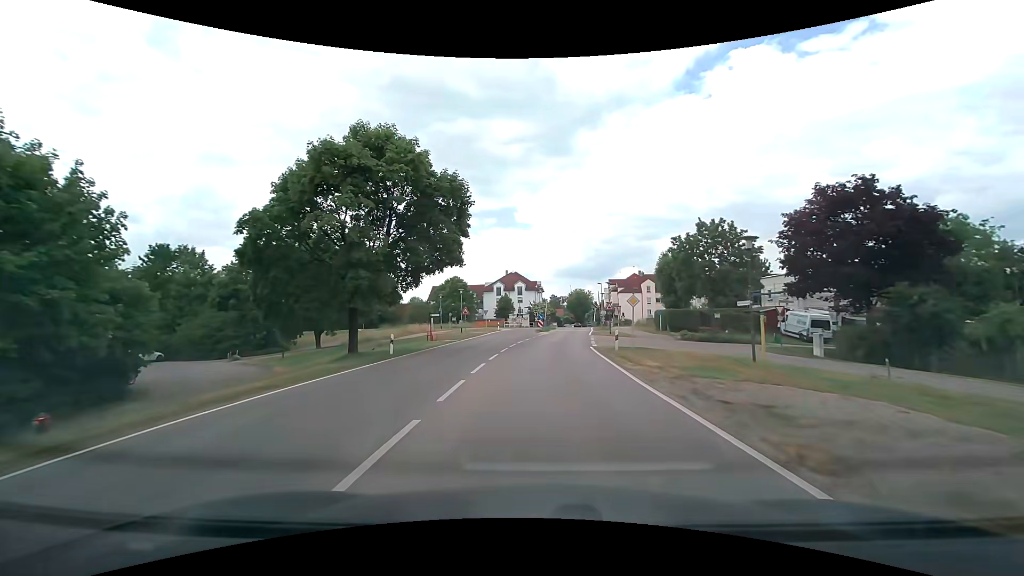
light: Day
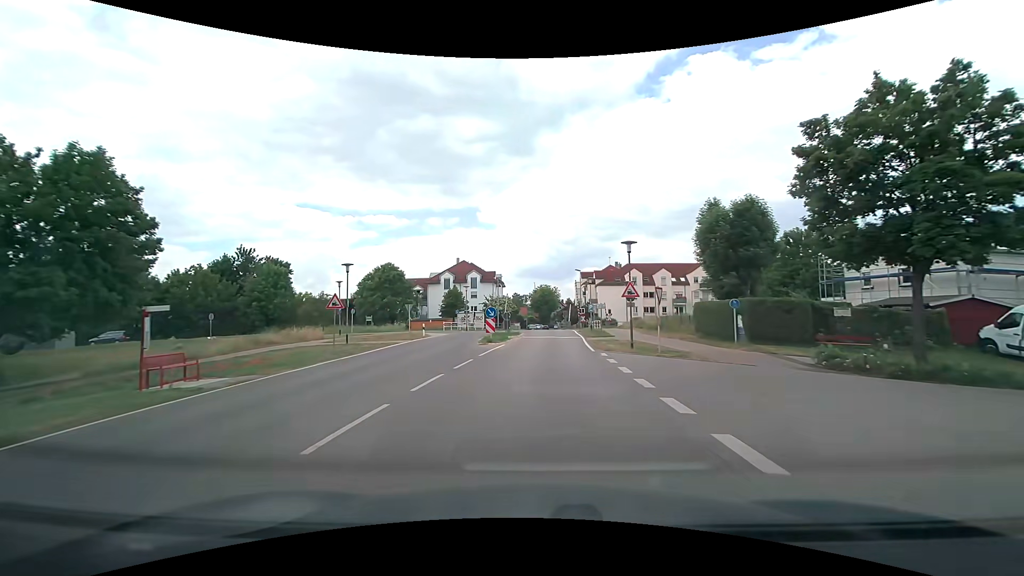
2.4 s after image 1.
(+0.8, +25.5) m; +4°
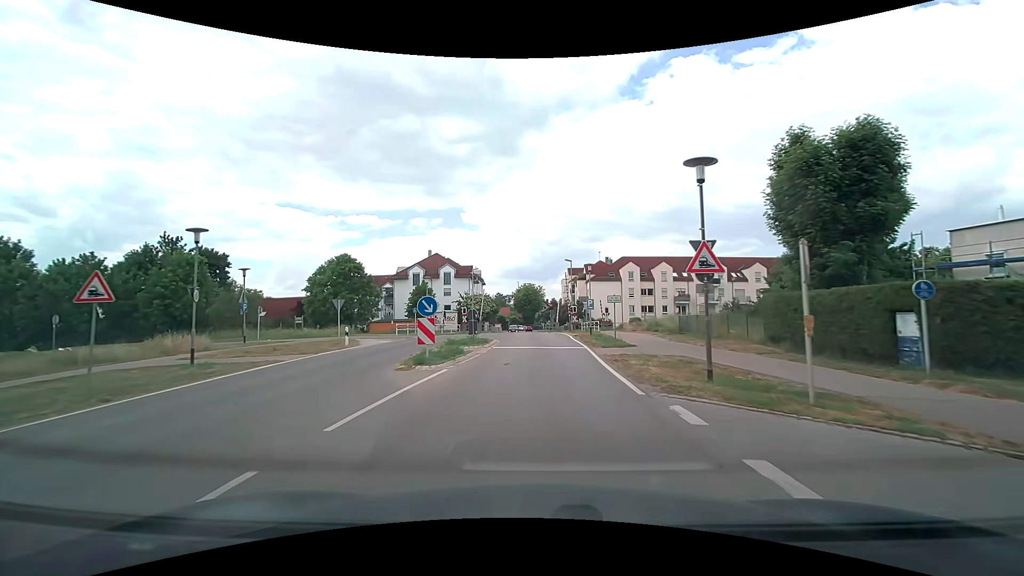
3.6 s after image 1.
(+0.2, +12.5) m; +2°
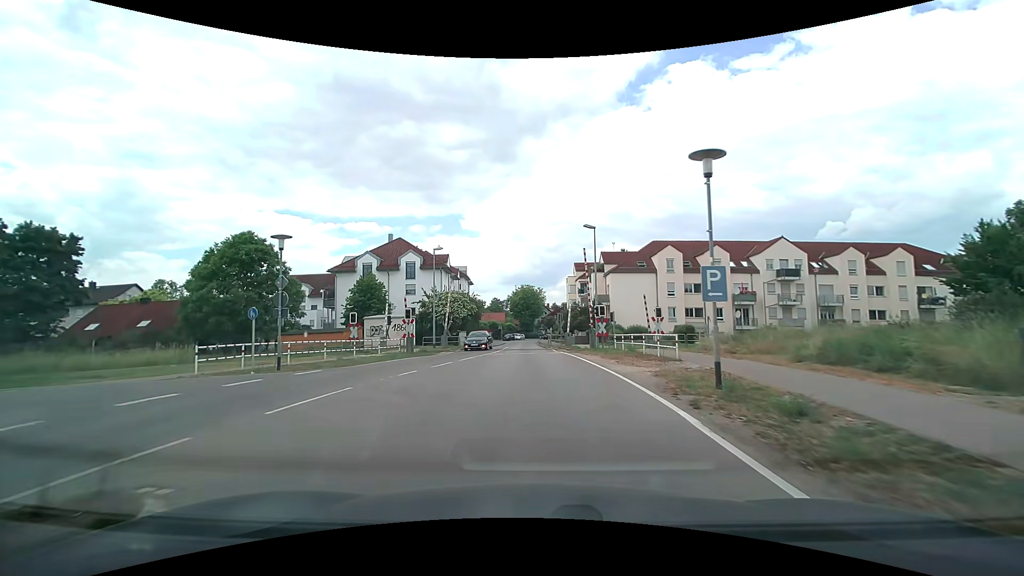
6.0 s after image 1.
(+0.1, +24.5) m; 0°
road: tertiary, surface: asphalt
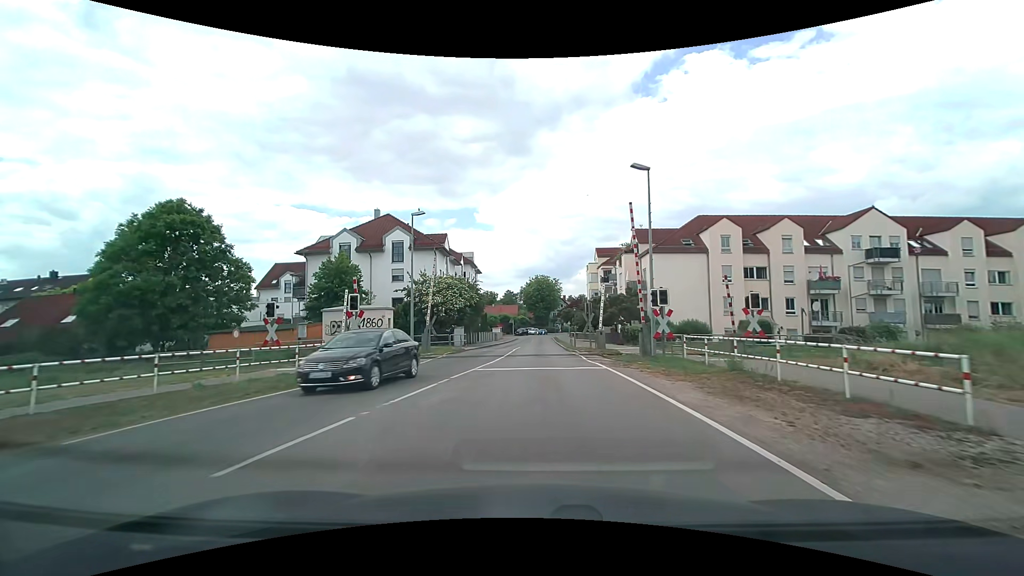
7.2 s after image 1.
(-0.2, +12.0) m; -2°
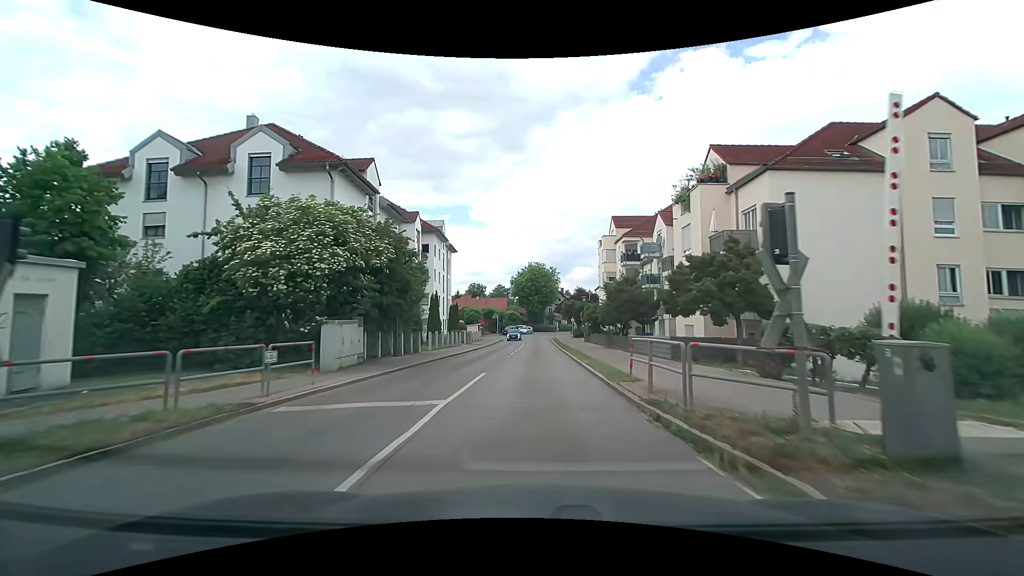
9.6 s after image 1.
(+0.2, +24.4) m; 0°
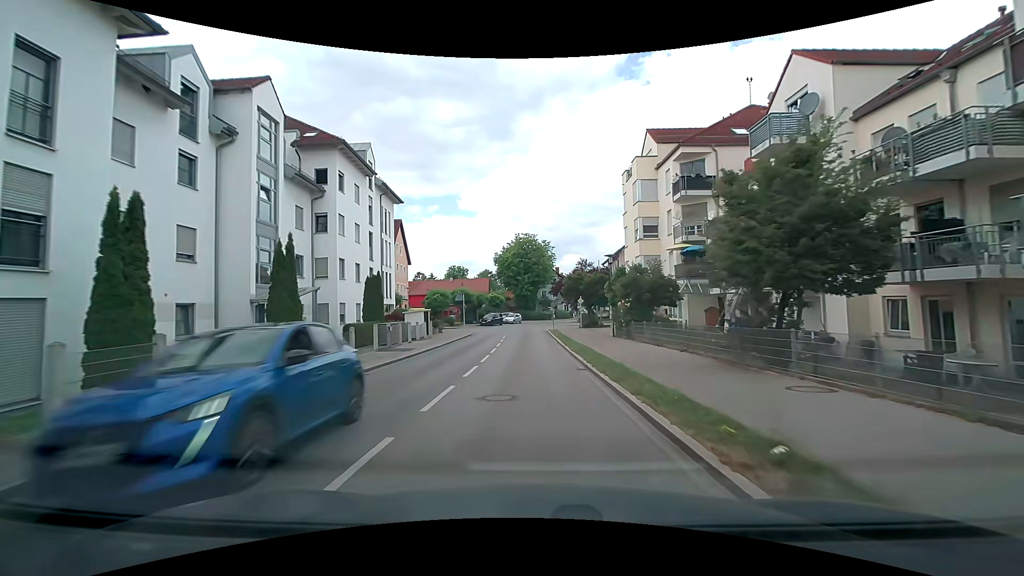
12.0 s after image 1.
(+0.5, +25.4) m; +1°
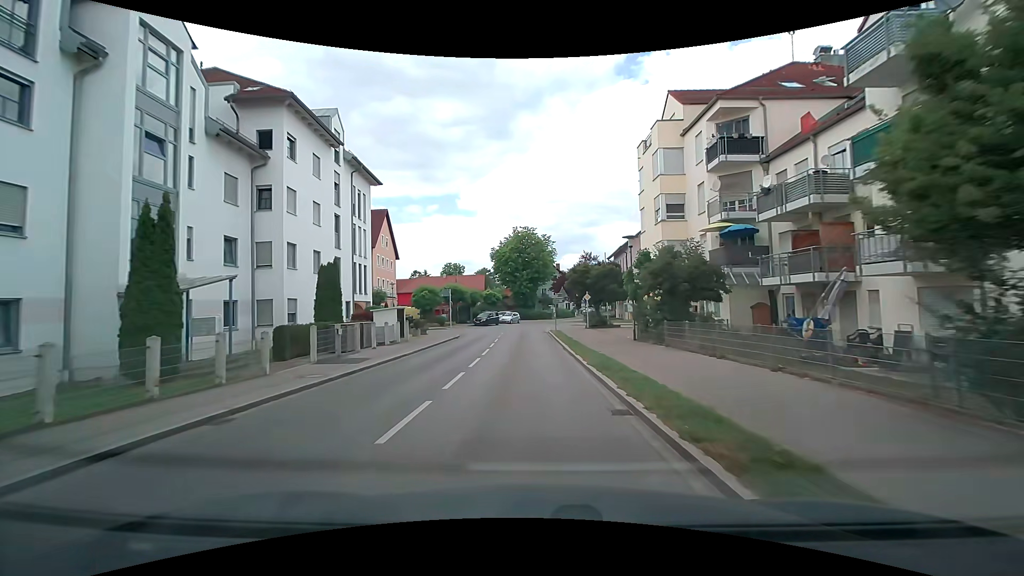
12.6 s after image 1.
(0.0, +6.6) m; 0°
